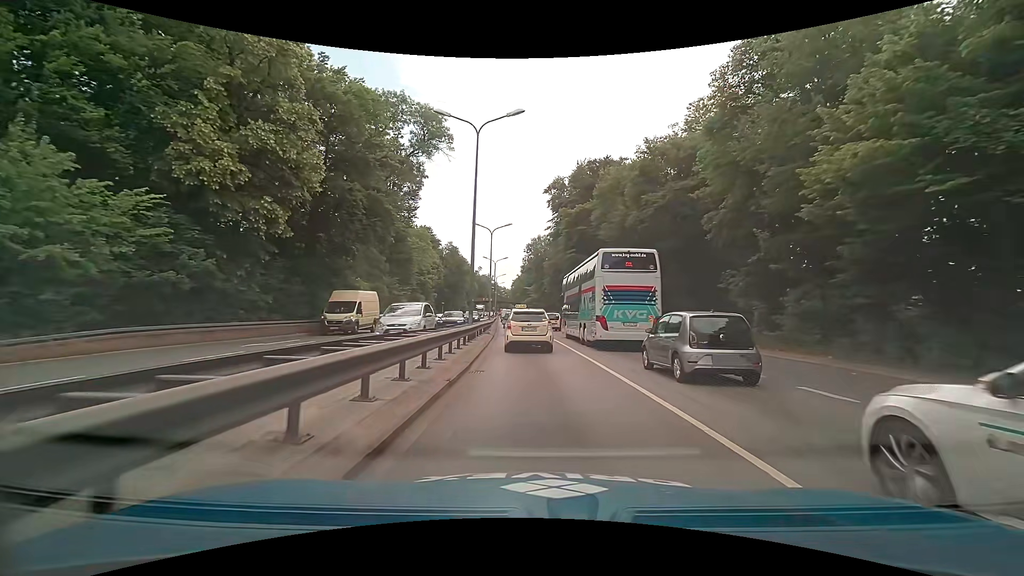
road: trunk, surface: asphalt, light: Day
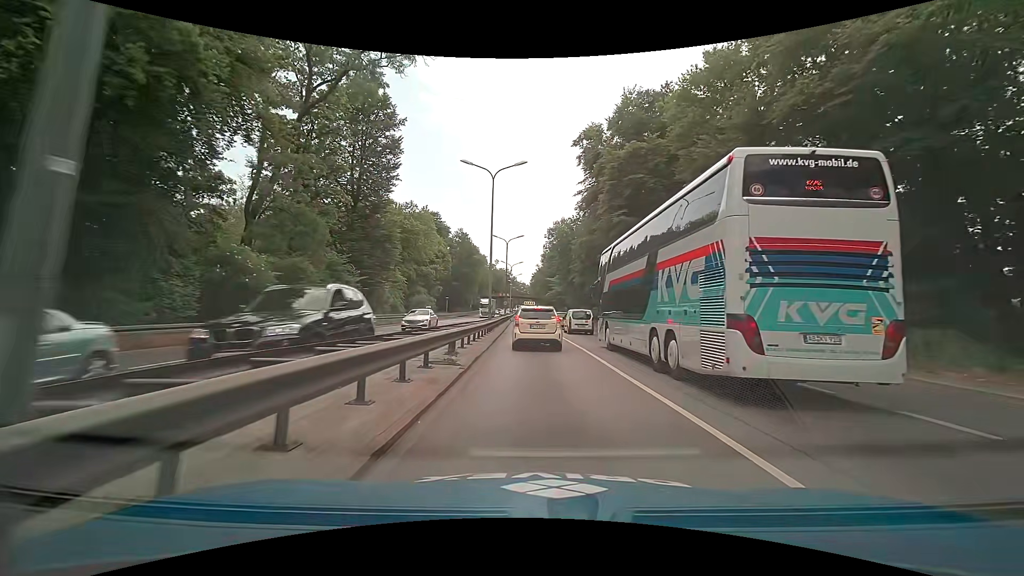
(-0.6, +20.3) m; -3°
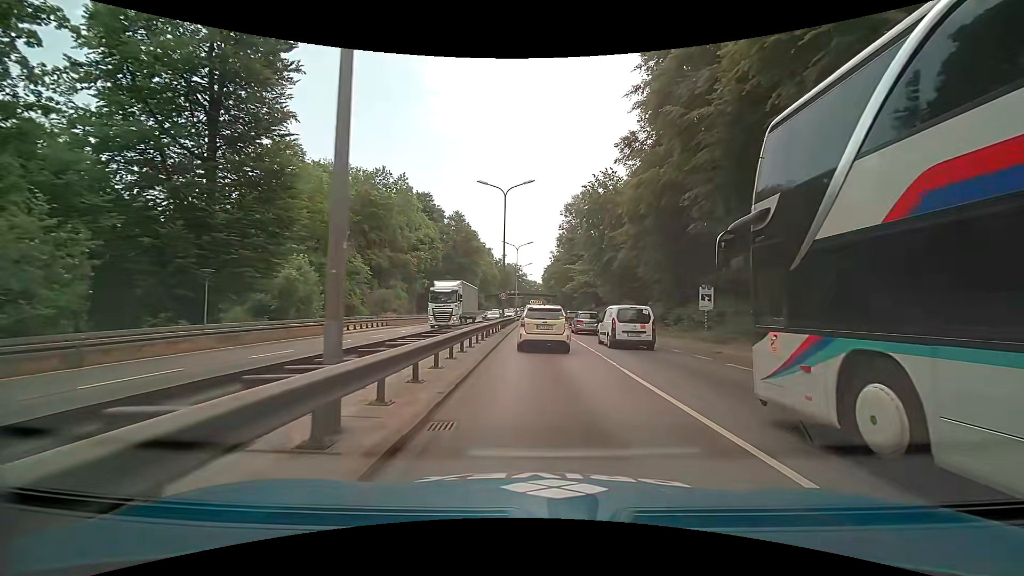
(-0.2, +25.7) m; -1°
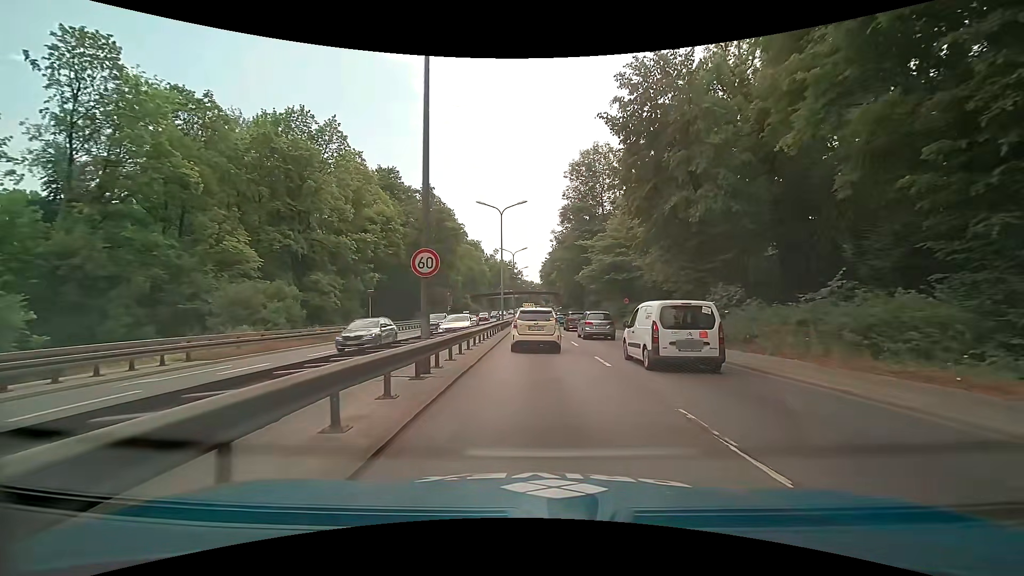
(+0.1, +25.3) m; +1°
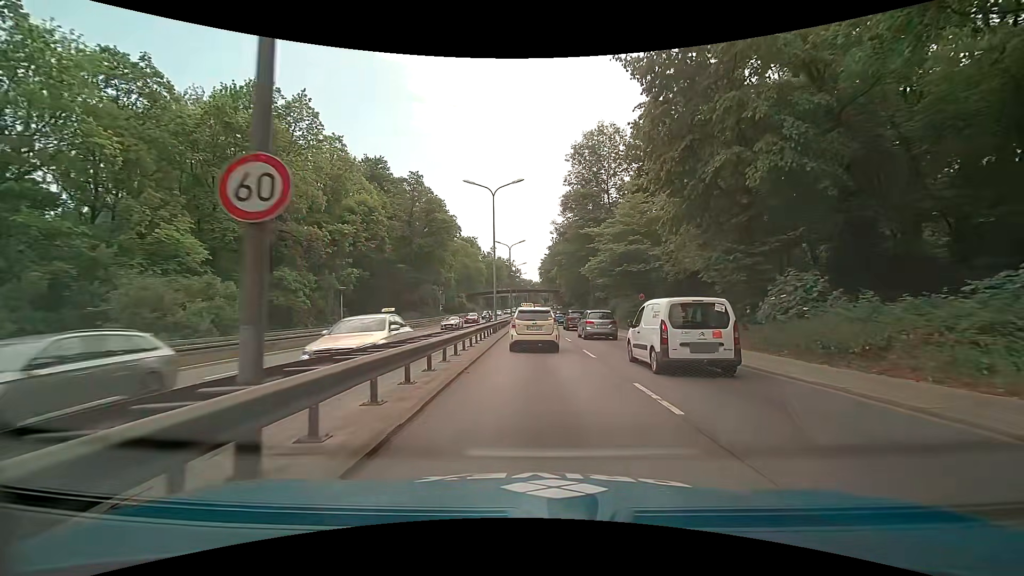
(0.0, +6.5) m; 0°
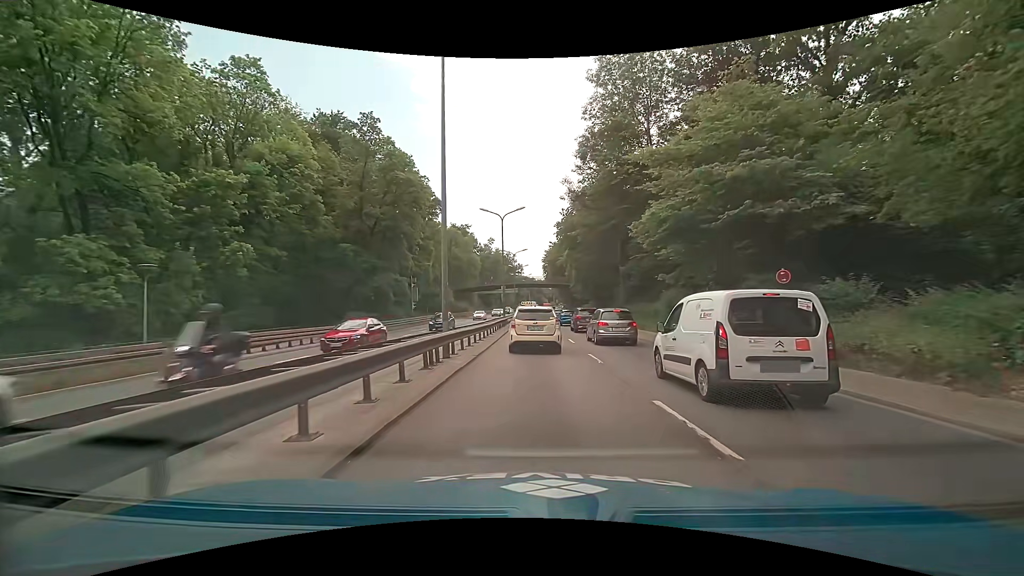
(-0.1, +20.1) m; 0°
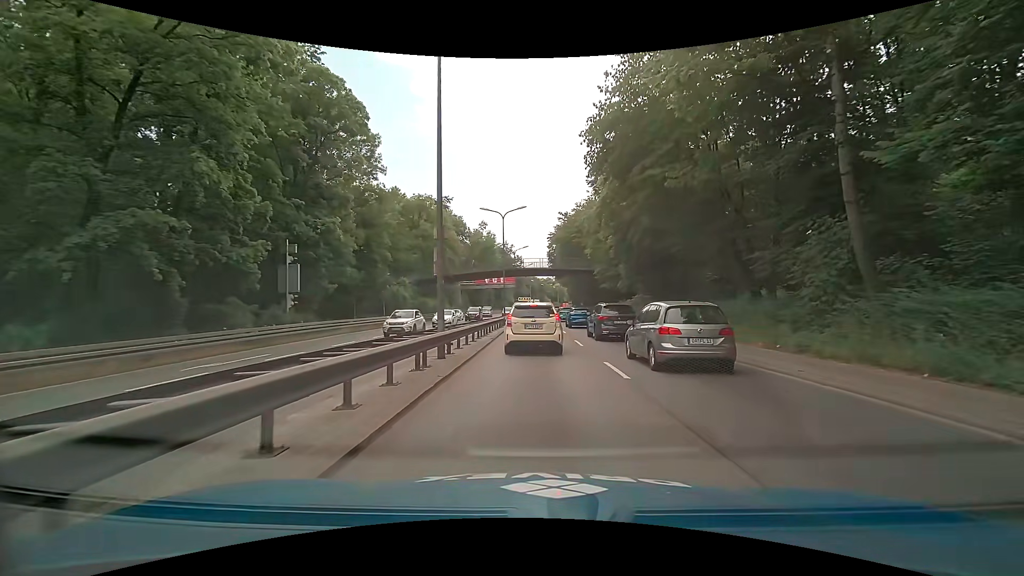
(-0.3, +30.6) m; -1°
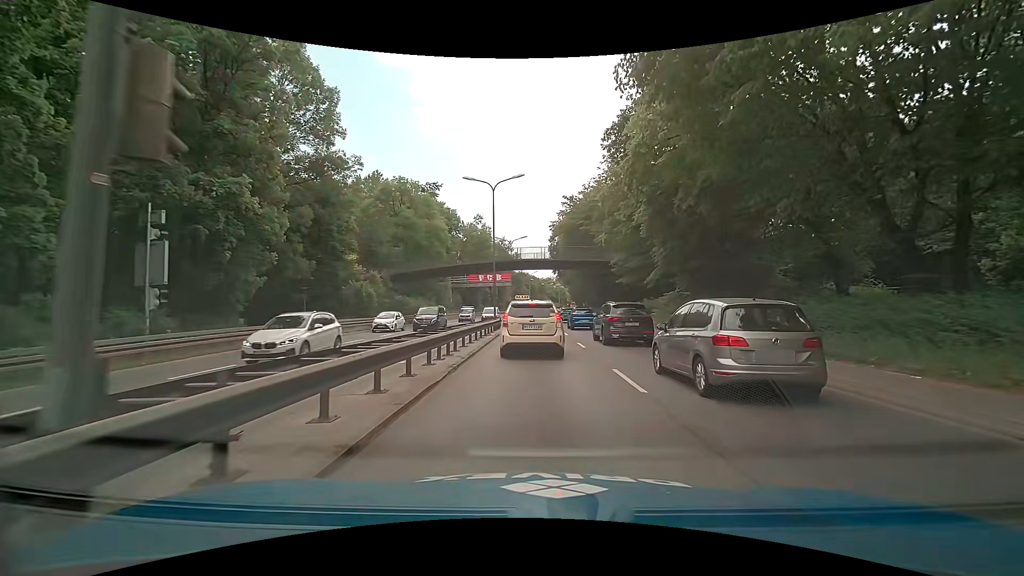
(0.0, +10.6) m; +1°
